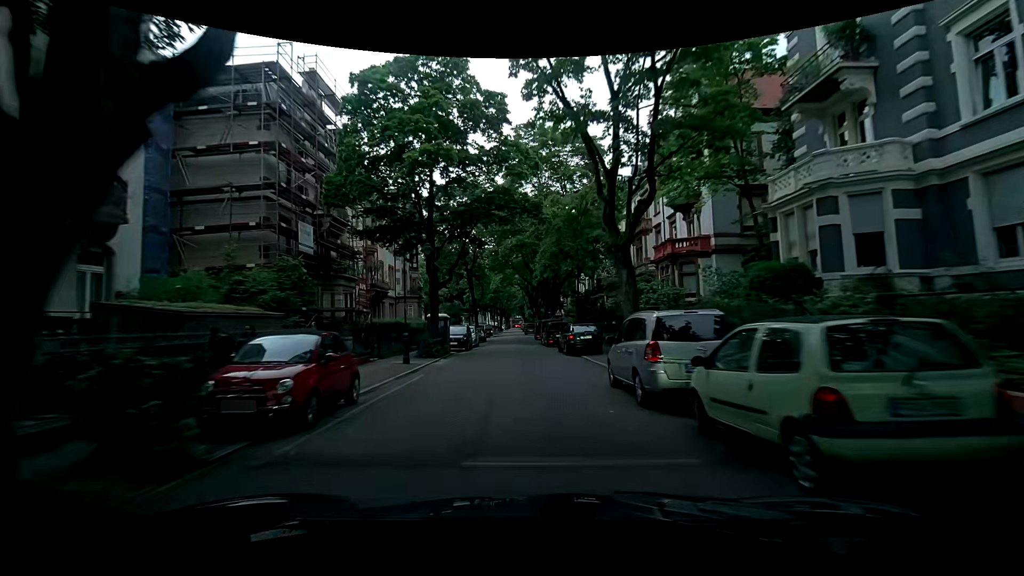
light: Day
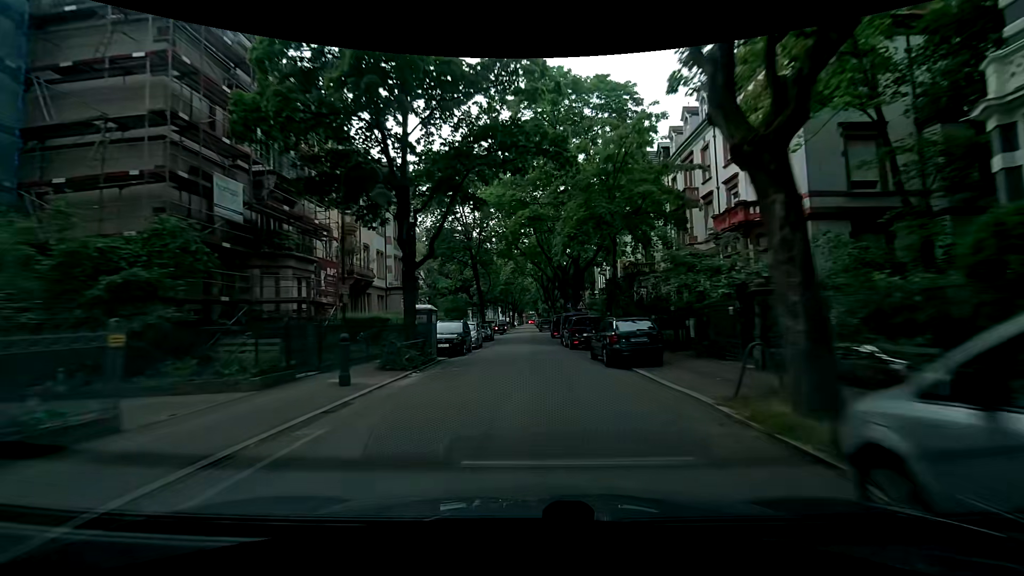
(-0.6, +8.4) m; -4°
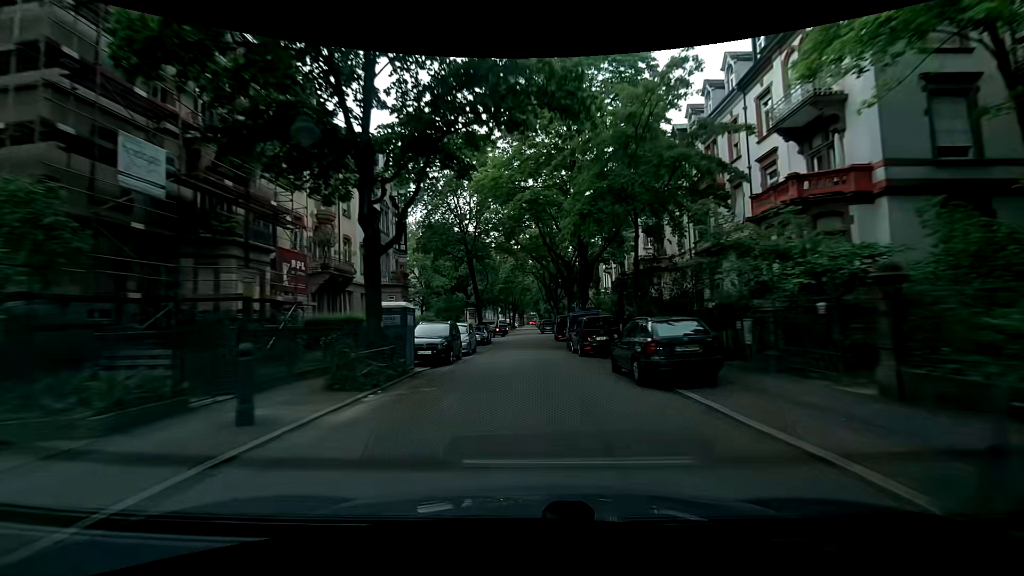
(+0.1, +4.3) m; +2°
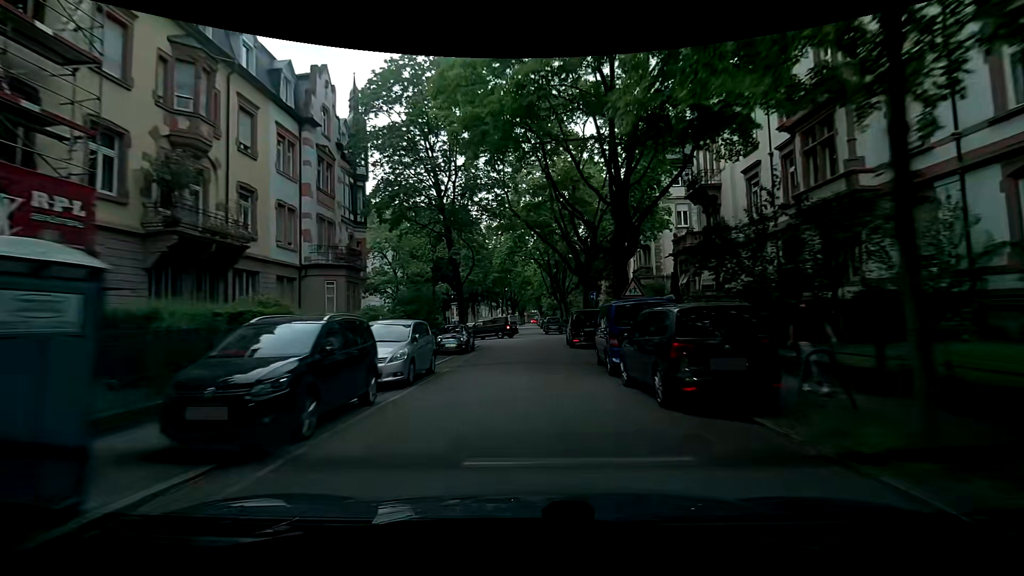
(0.0, +12.4) m; +2°
